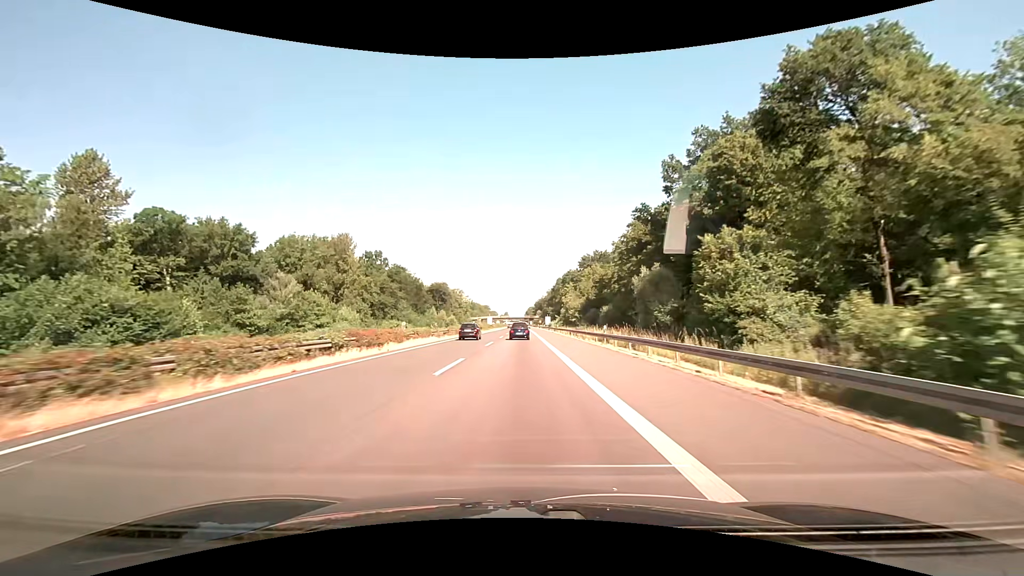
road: motorway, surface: asphalt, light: Day
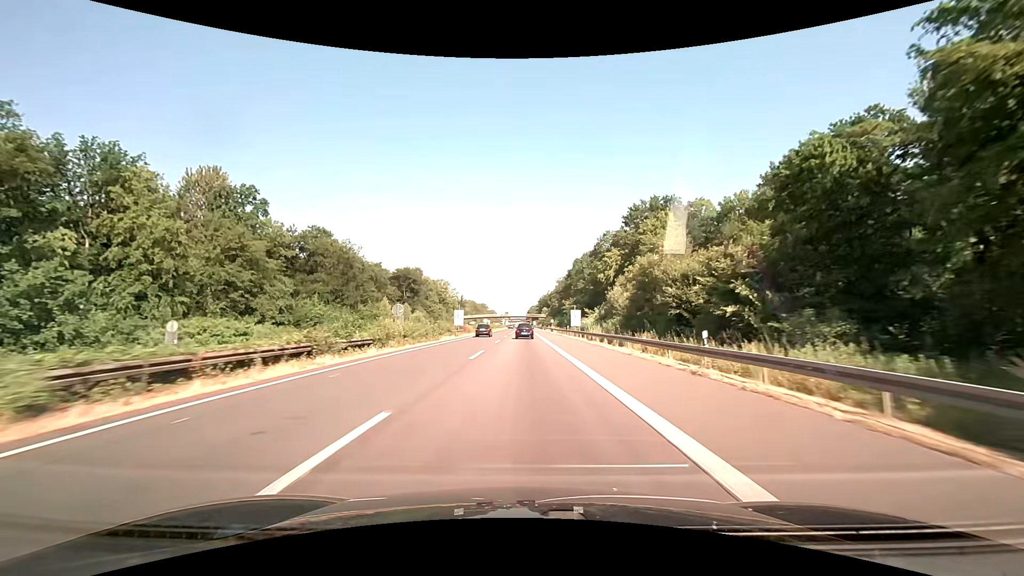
(-0.3, +66.1) m; 0°
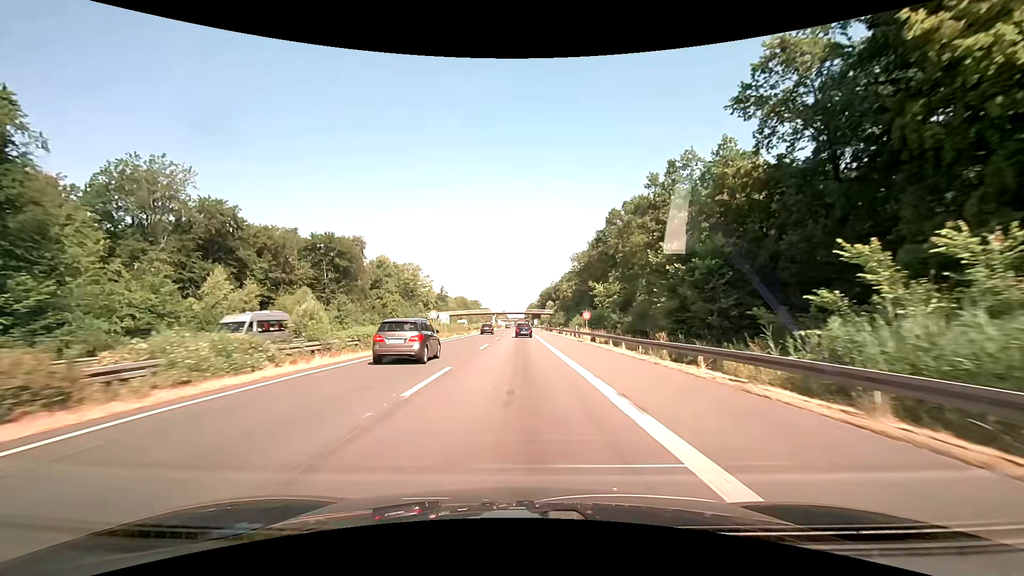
(+0.3, +64.0) m; 0°
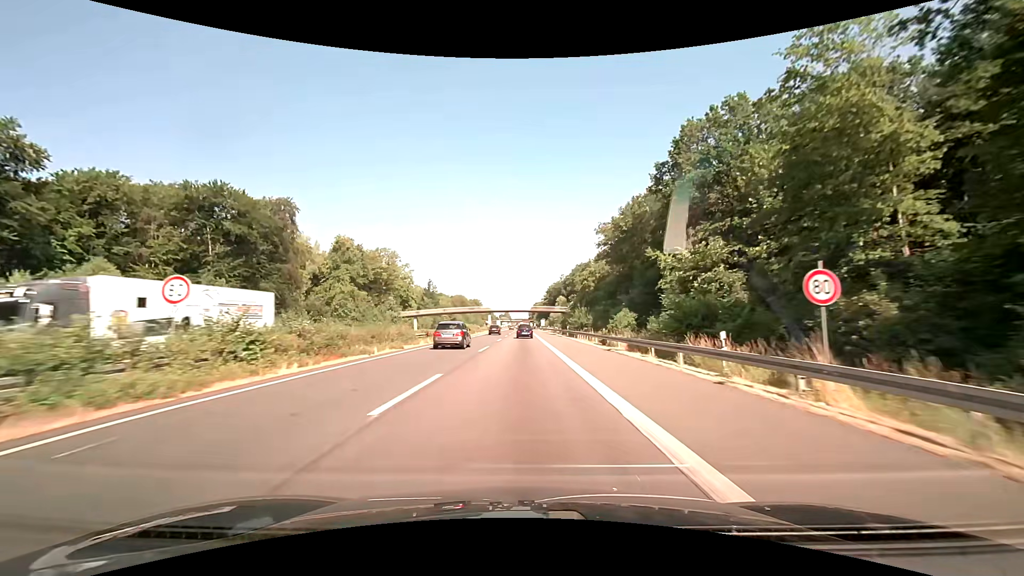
(-0.1, +38.0) m; 0°
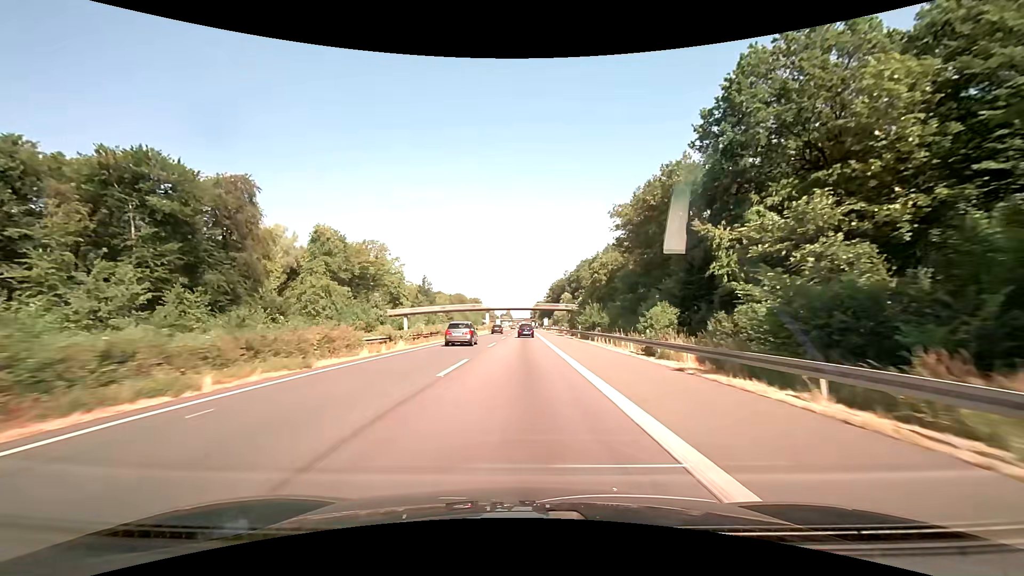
(0.0, +12.7) m; 0°
